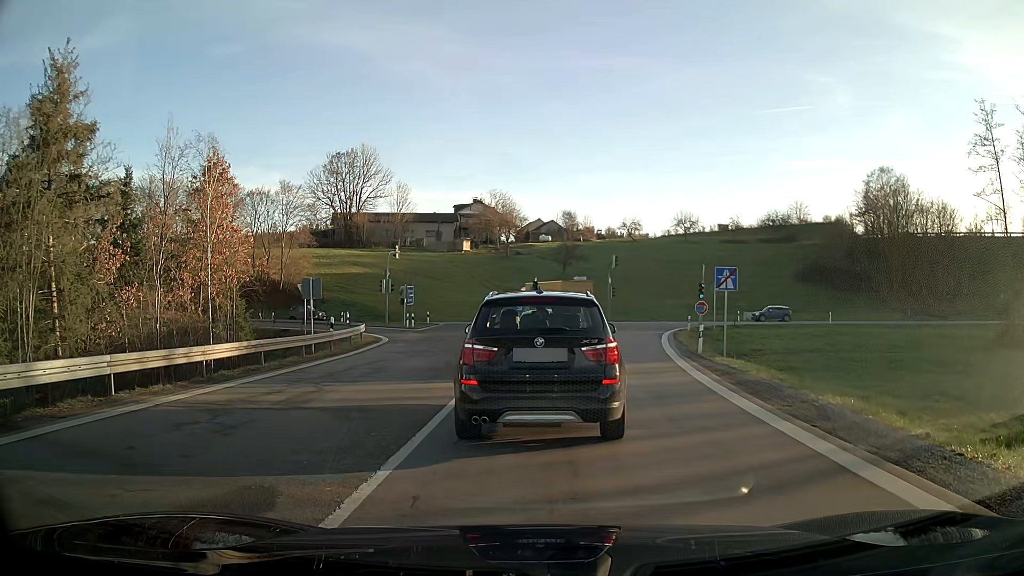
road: motorway_link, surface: asphalt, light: Day
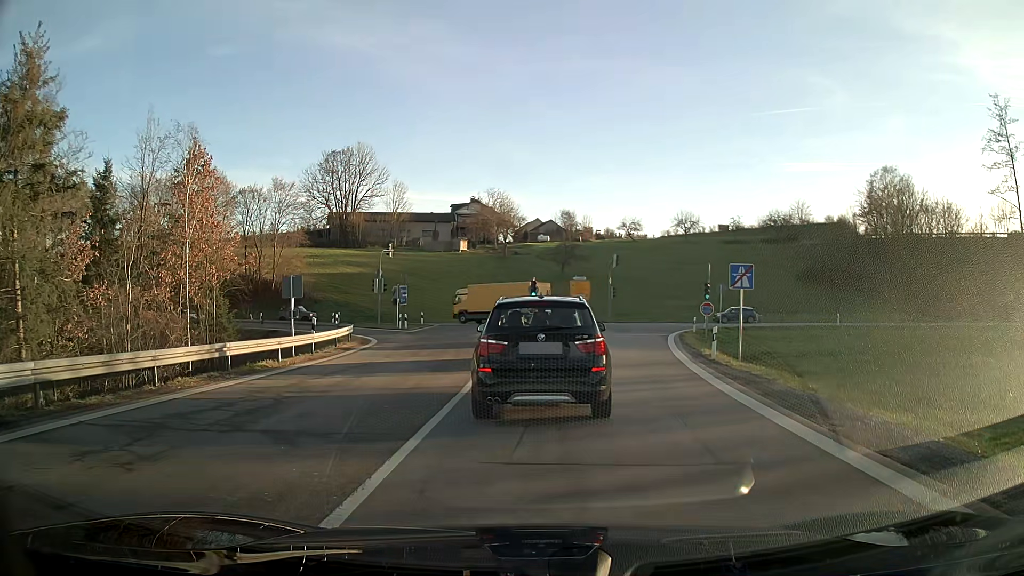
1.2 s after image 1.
(0.0, +2.2) m; 0°
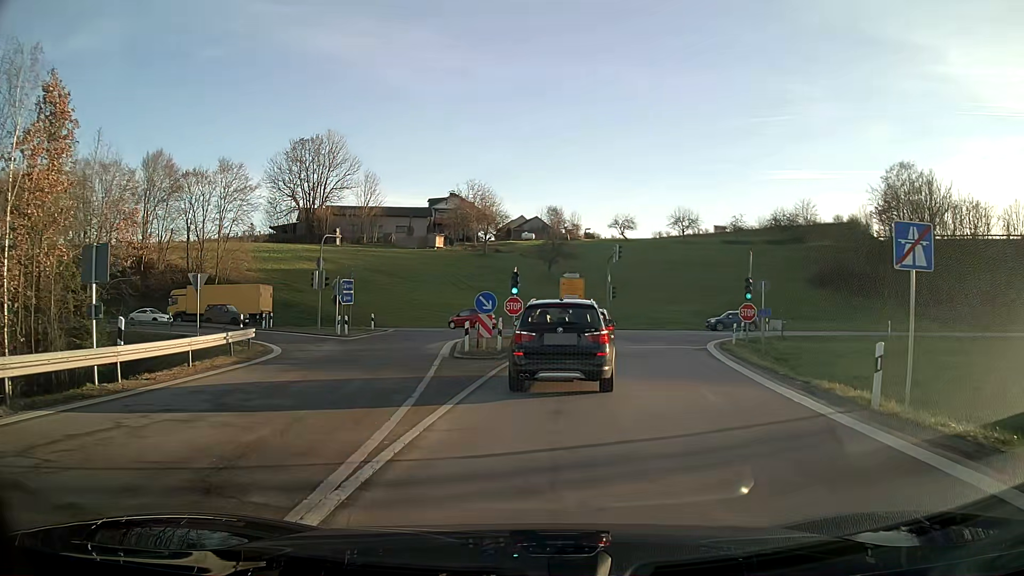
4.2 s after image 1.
(+0.1, +12.1) m; +2°
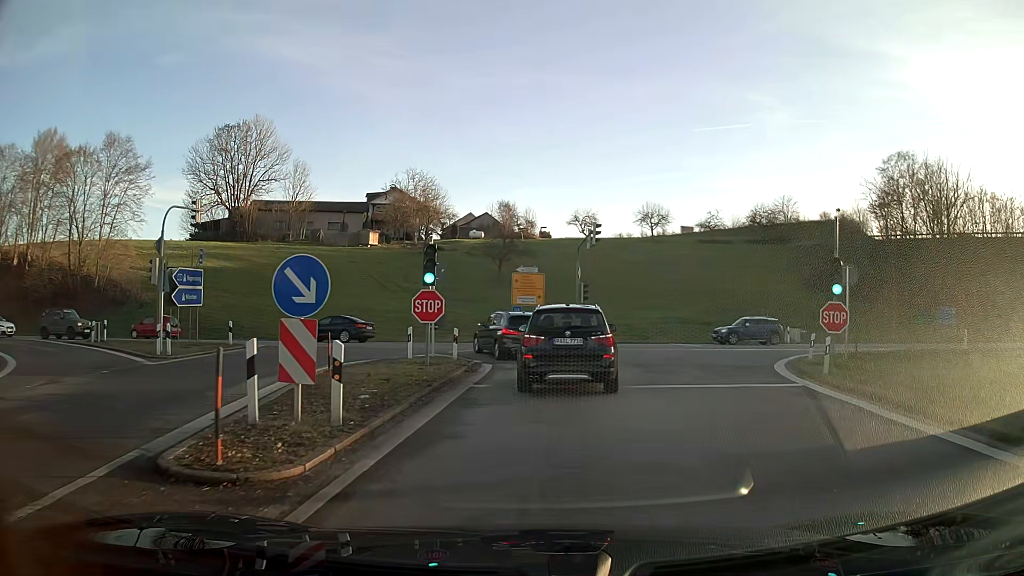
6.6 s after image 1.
(+0.5, +14.8) m; +4°
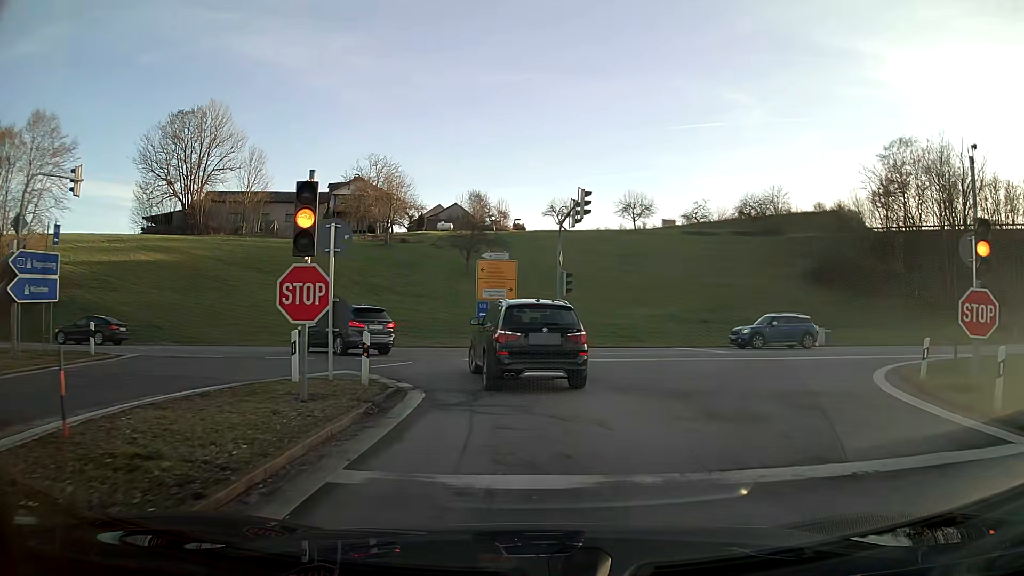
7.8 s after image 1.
(+0.1, +8.3) m; +2°
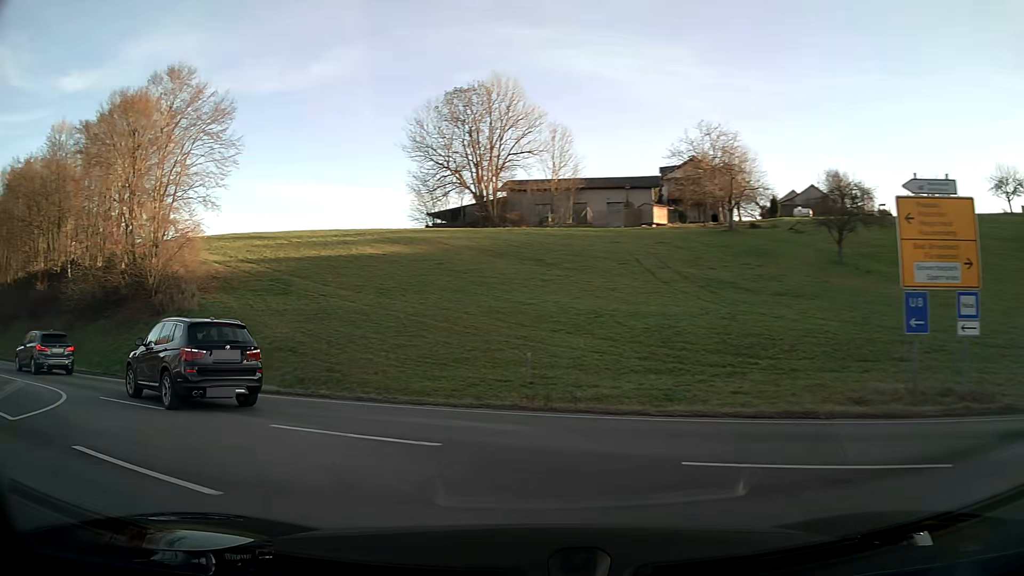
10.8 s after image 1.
(-3.5, +19.0) m; -37°
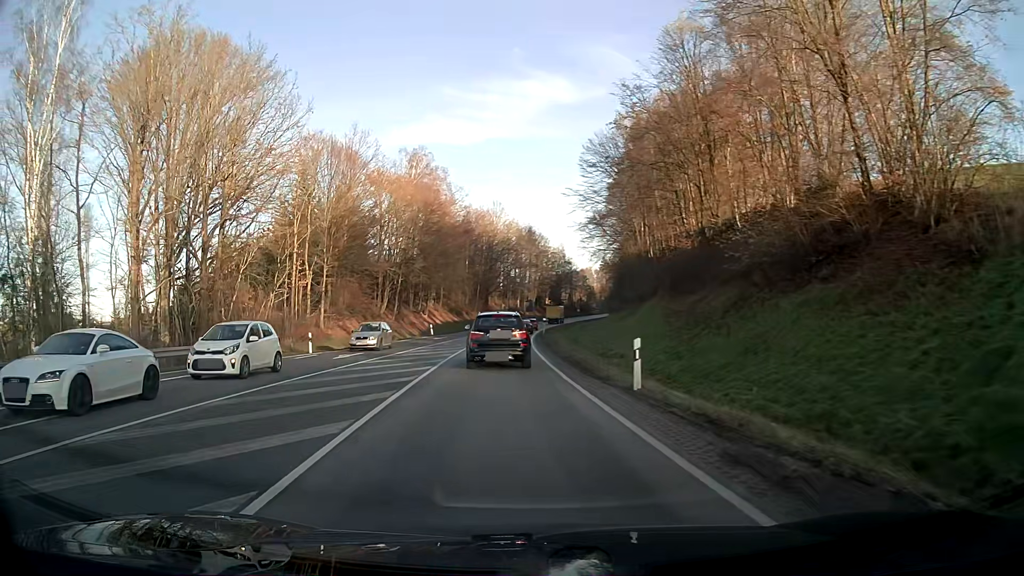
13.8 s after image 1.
(-11.7, +17.7) m; -53°
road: primary
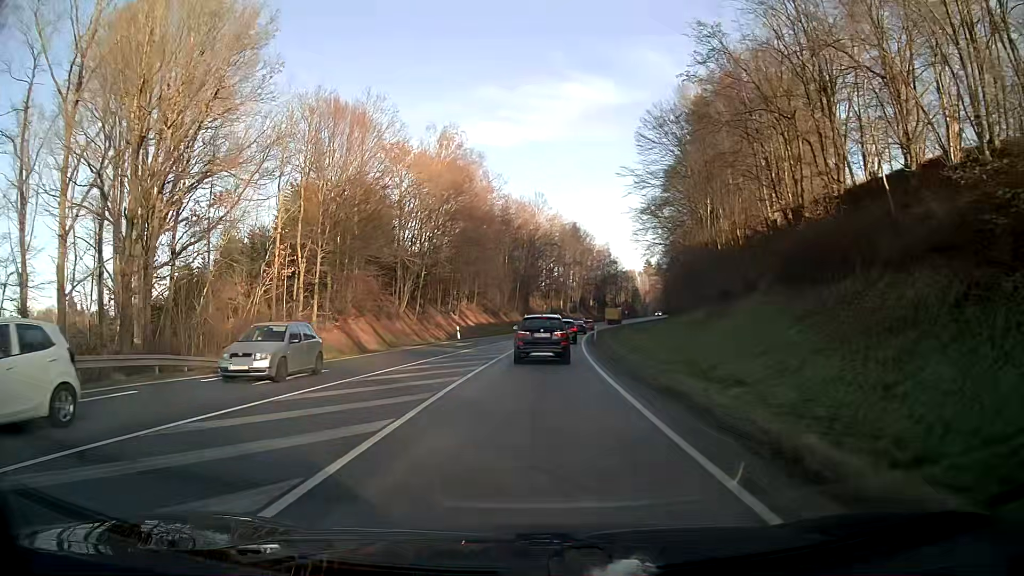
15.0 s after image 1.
(-0.4, +11.7) m; -3°
(0, +10) (0, +20) (0, +30) (+1, +40) (+2, +50) (+3, +60) (+4, +70) (+5, +80) (+6, +90) (+8, +100) m
